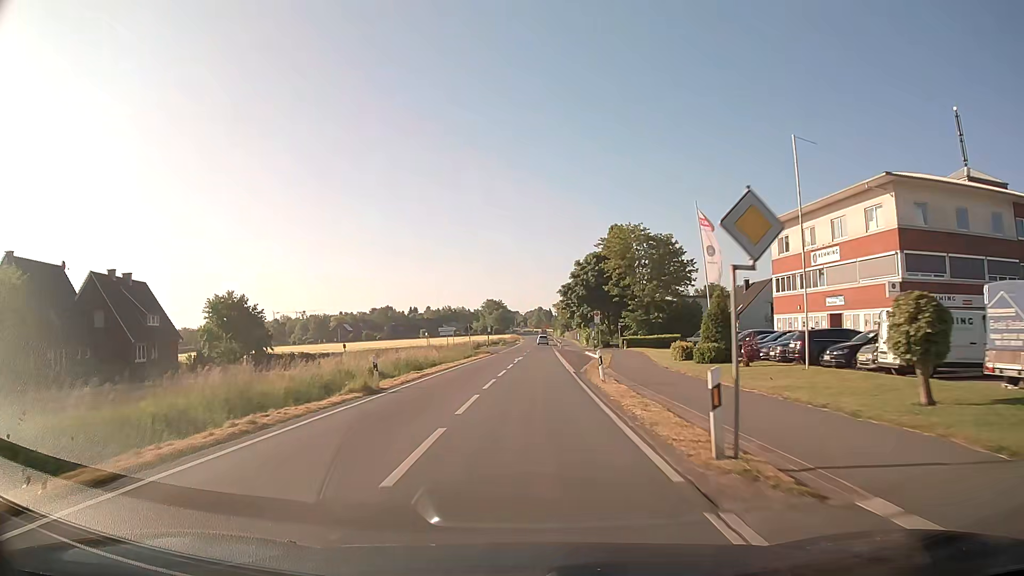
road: secondary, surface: asphalt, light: Day
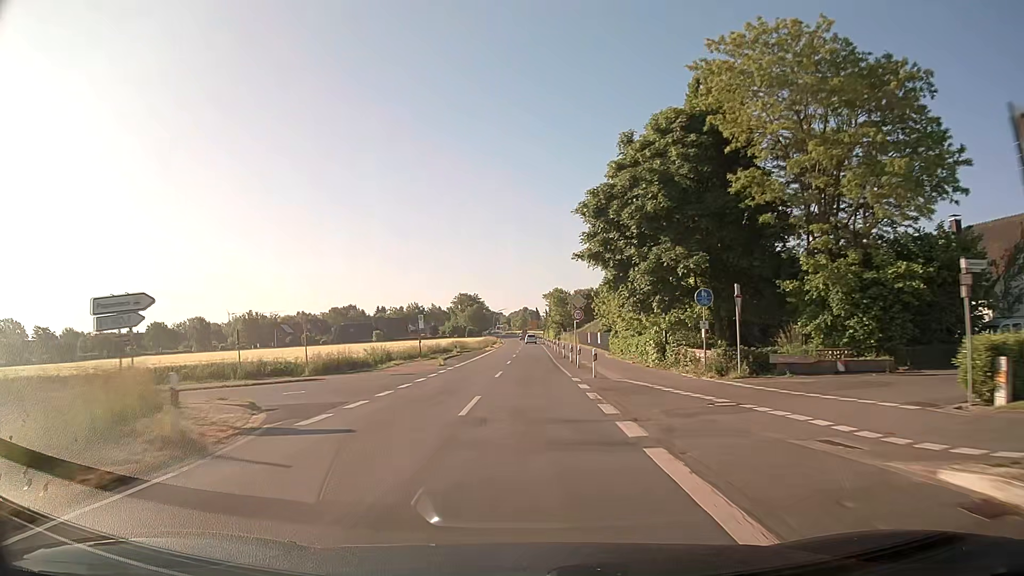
(+0.7, +54.6) m; +1°
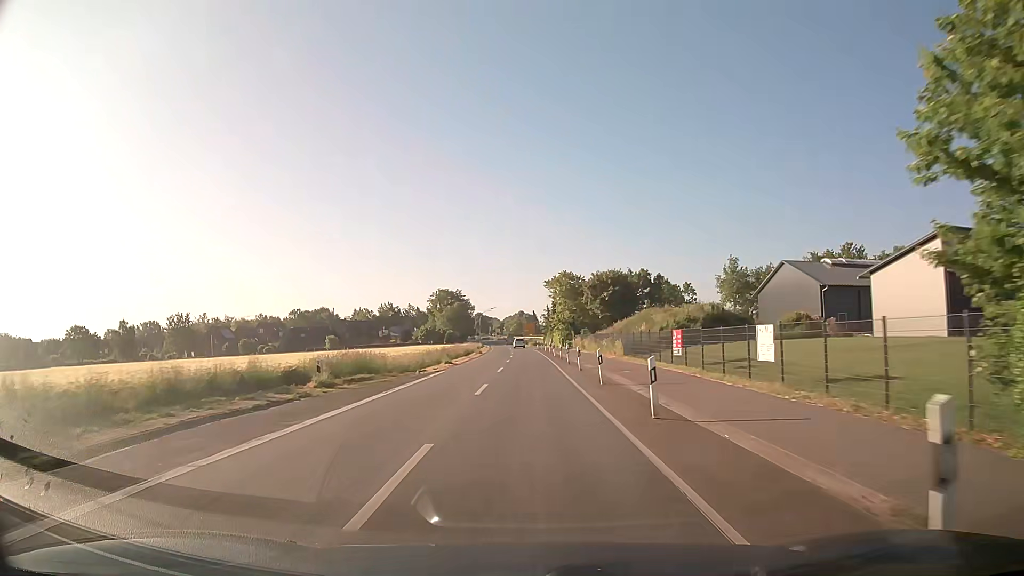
(+0.1, +43.5) m; 0°
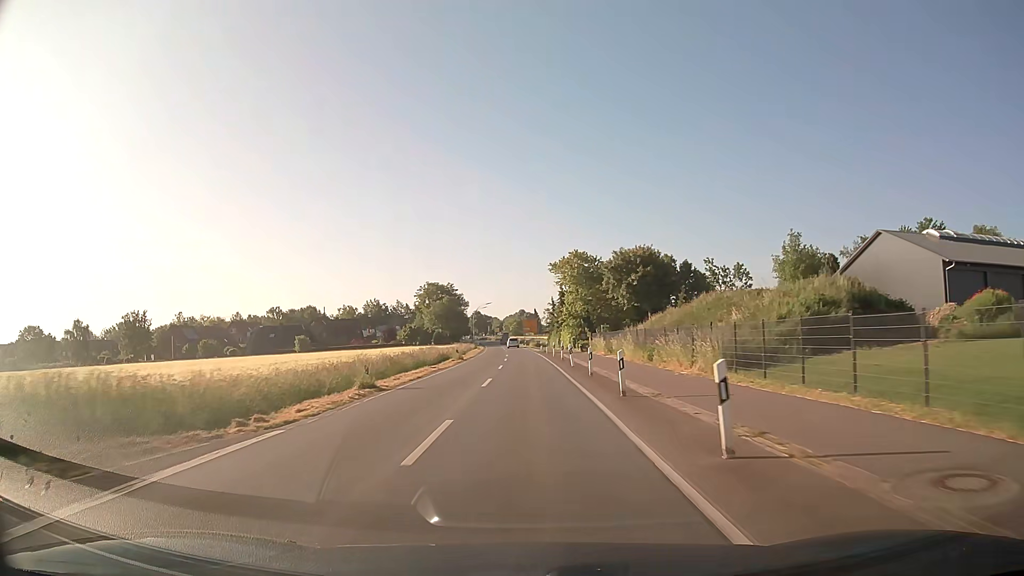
(+0.3, +21.7) m; +1°
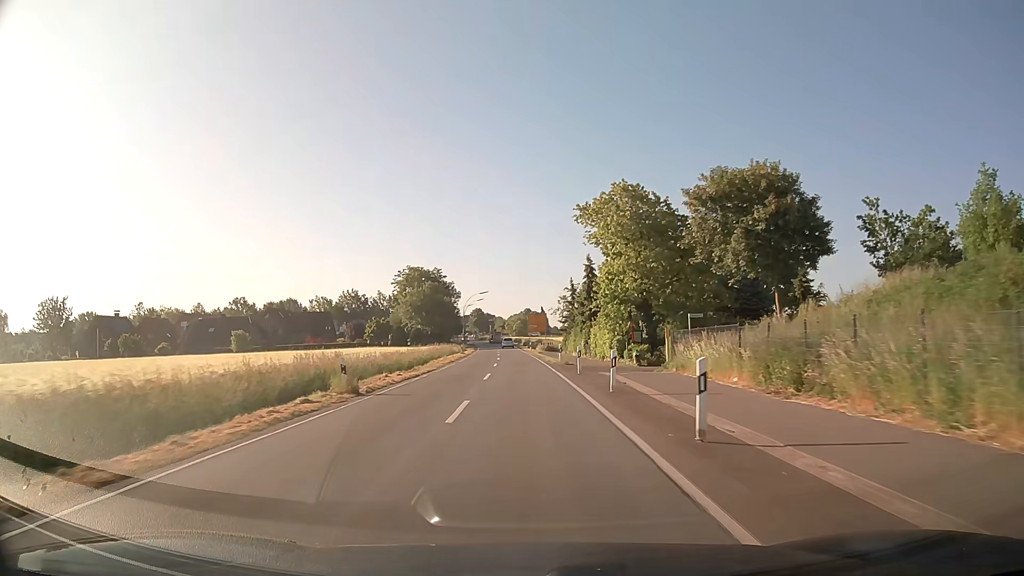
(-0.2, +32.6) m; -1°
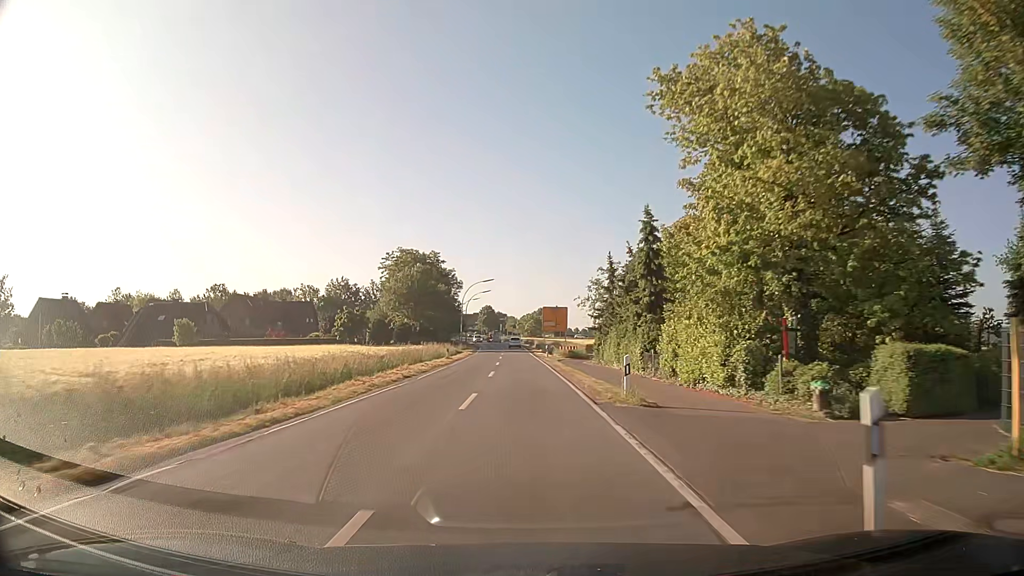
(-0.2, +21.8) m; -1°
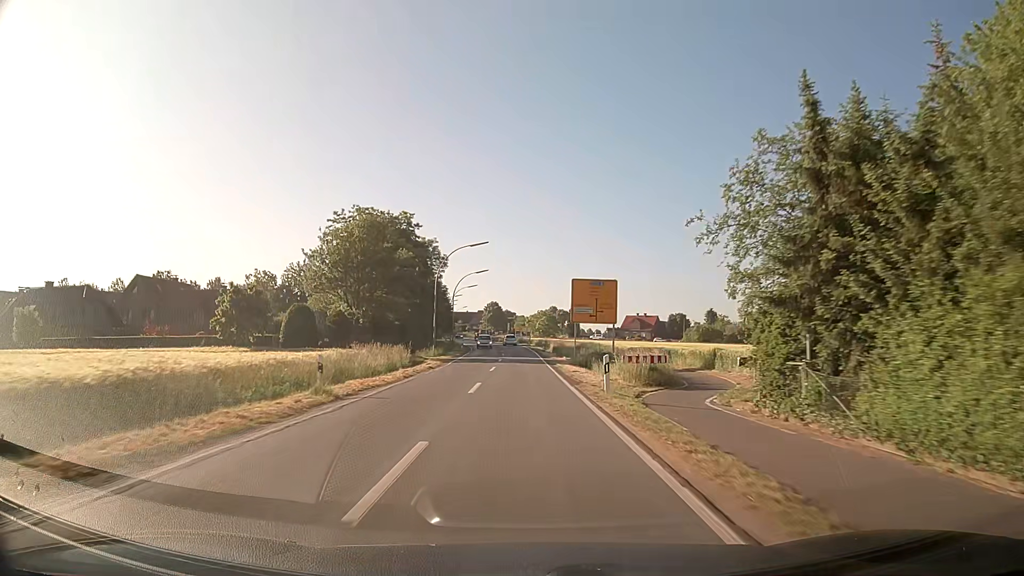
(-0.3, +32.7) m; -1°
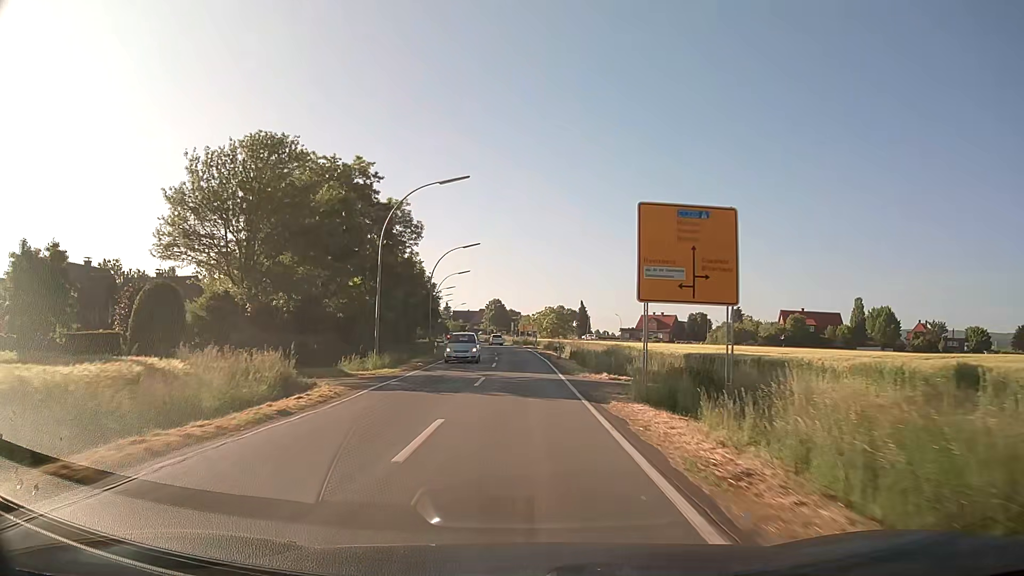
(-0.2, +21.8) m; -1°
(0, +10) (0, +20) (0, +30) (0, +40) (-1, +50) (-1, +60) (-2, +70) (-3, +80) (-5, +90) (-6, +100) m
